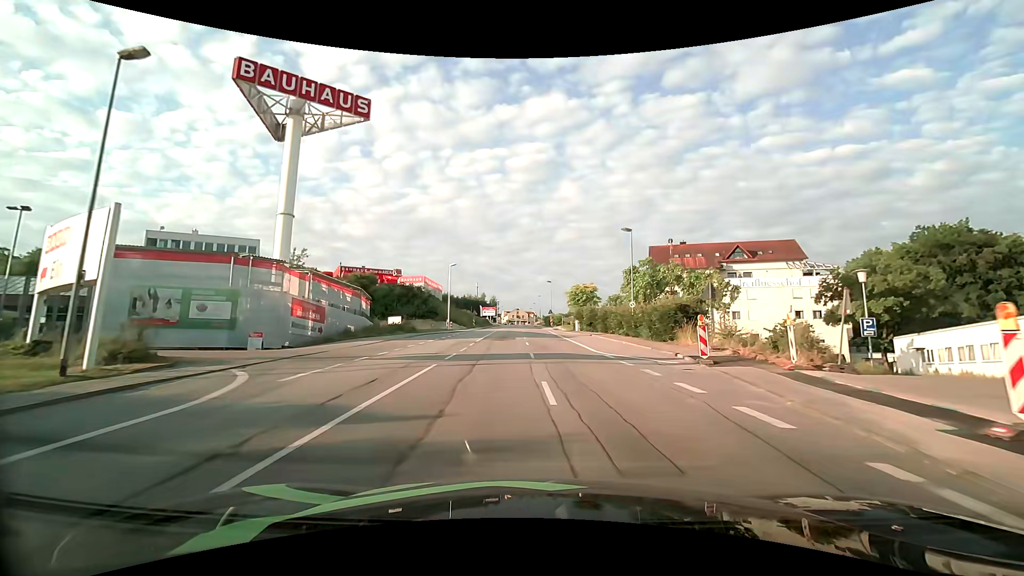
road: tertiary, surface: asphalt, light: Day
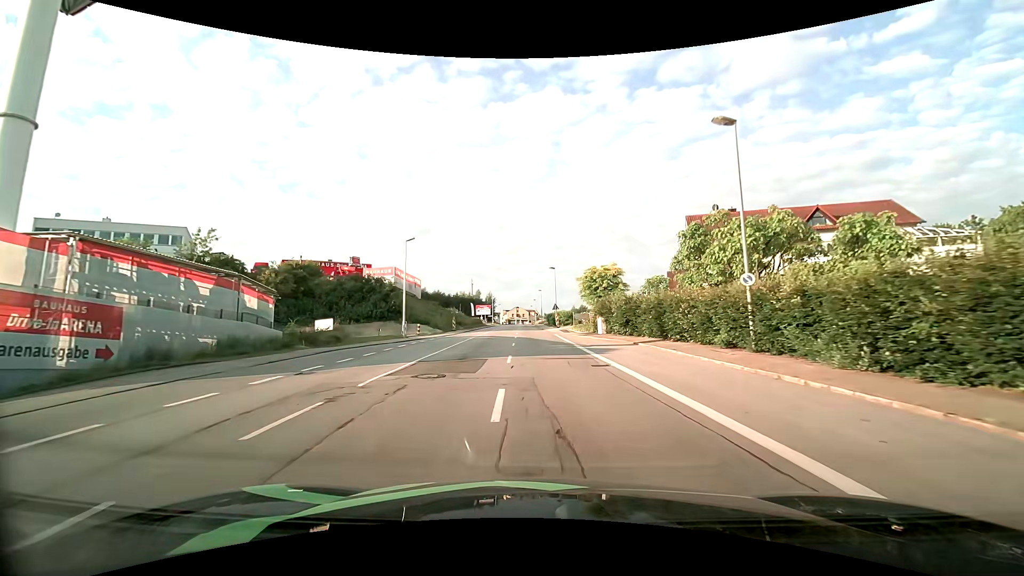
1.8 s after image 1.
(0.0, +20.3) m; 0°
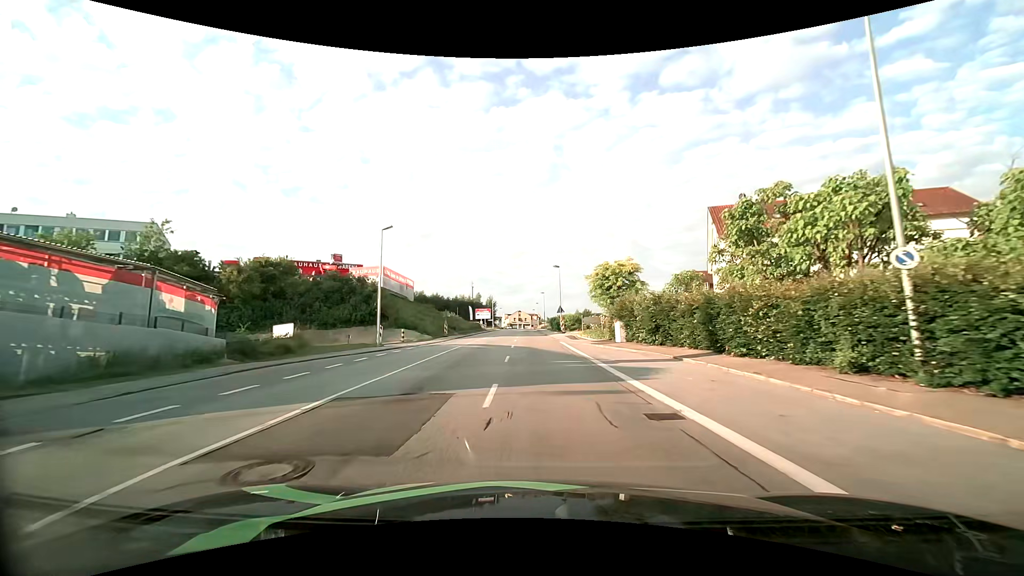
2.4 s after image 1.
(0.0, +6.9) m; 0°
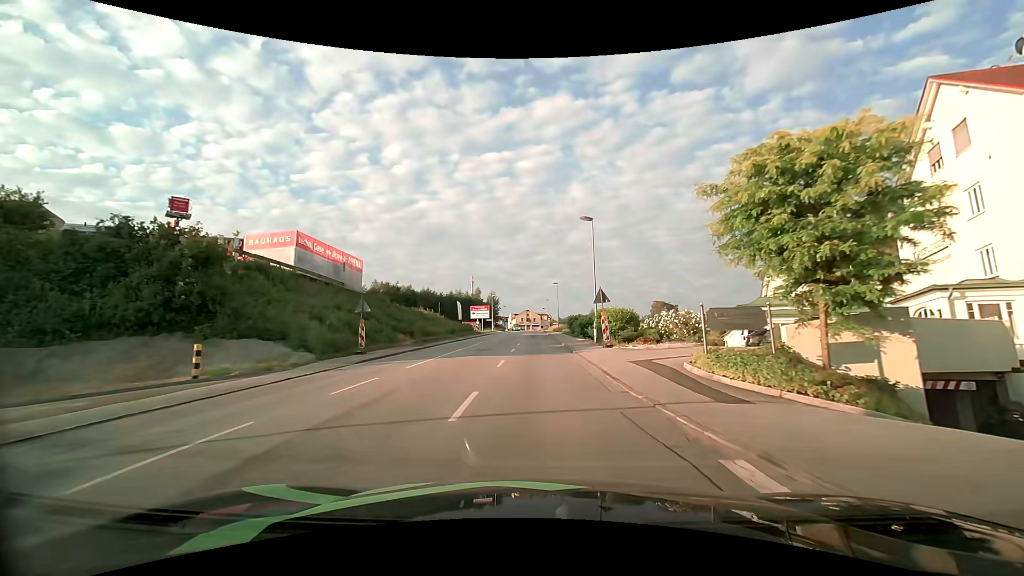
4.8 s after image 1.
(-0.4, +28.3) m; -2°
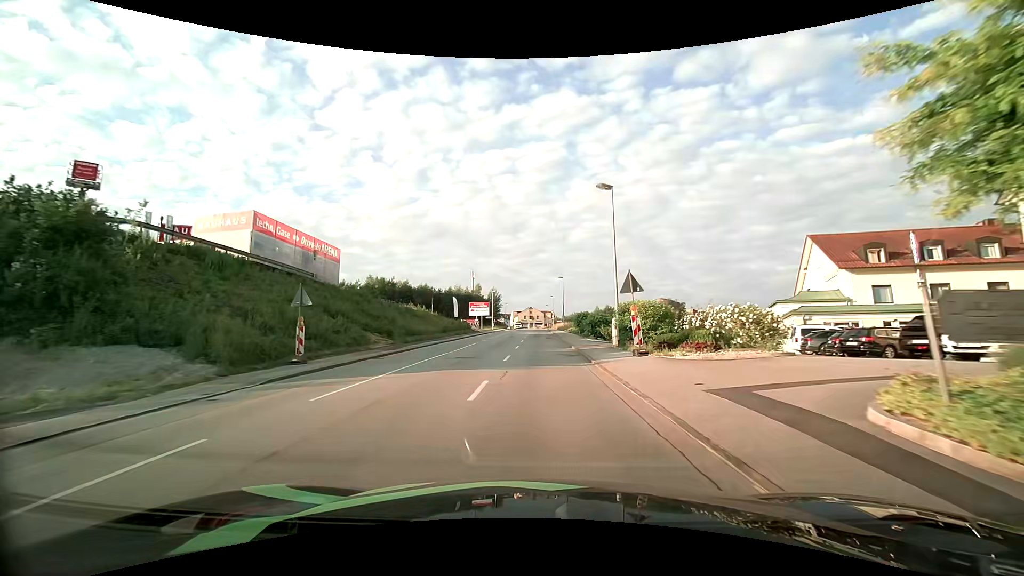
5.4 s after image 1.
(0.0, +7.2) m; 0°
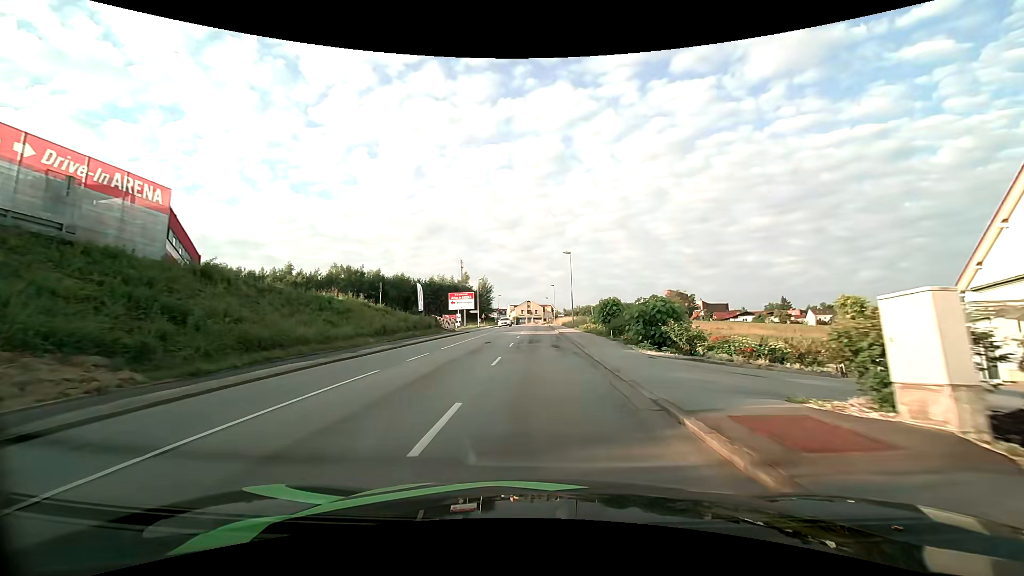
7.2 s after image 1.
(0.0, +21.9) m; 0°
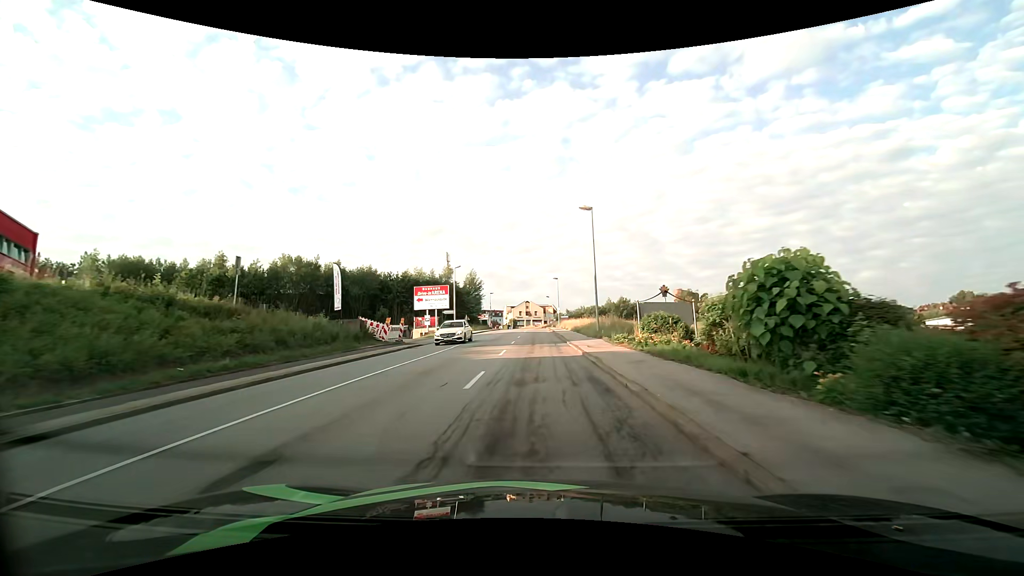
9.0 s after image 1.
(0.0, +22.3) m; 0°
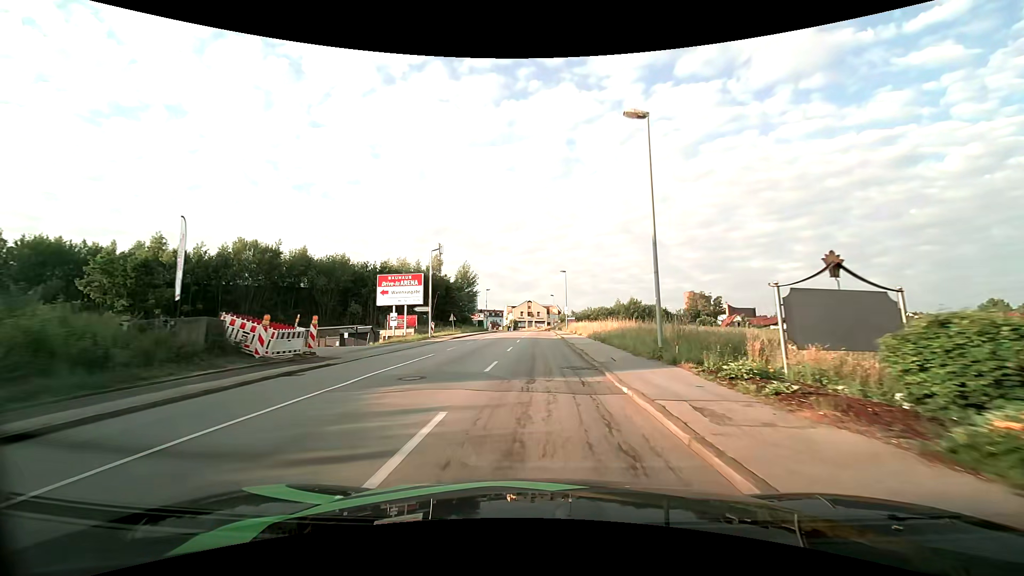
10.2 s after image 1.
(-0.2, +14.5) m; -1°
(0, +10) (0, +20) (0, +30) (0, +40) (0, +50) (0, +60) (0, +70) (0, +80) (0, +90) (0, +100) m
